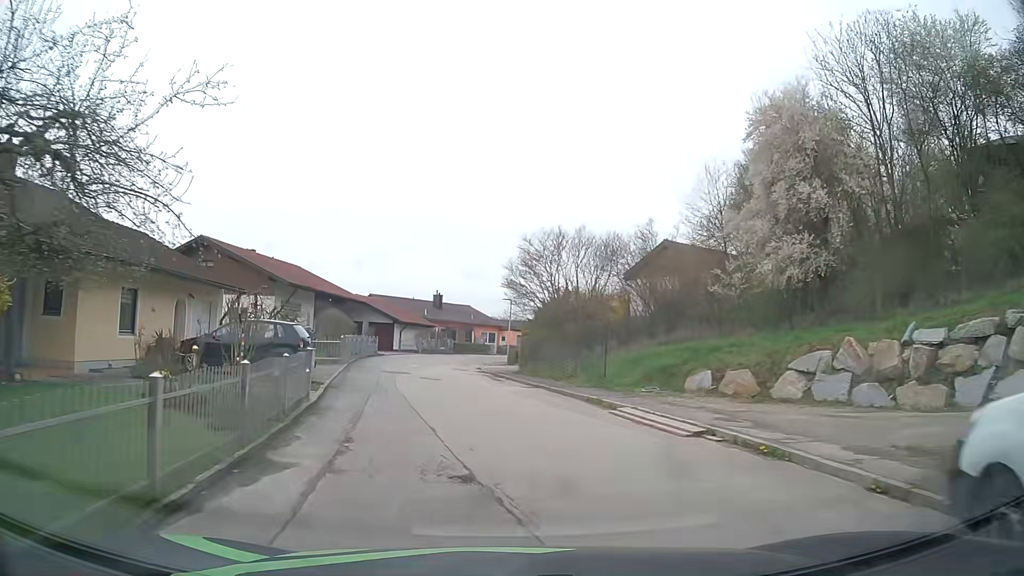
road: residential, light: Day
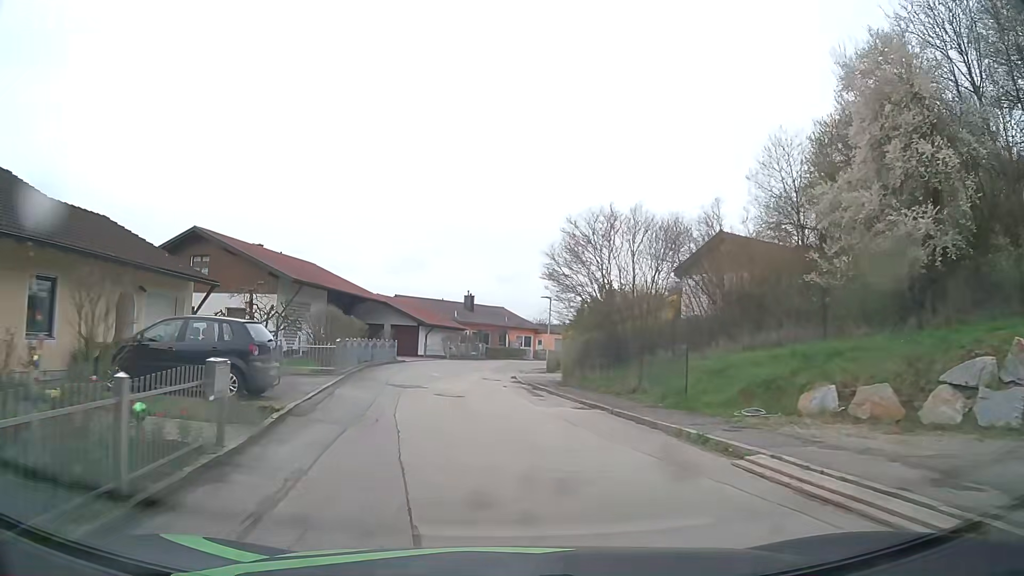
(-0.2, +5.5) m; -3°
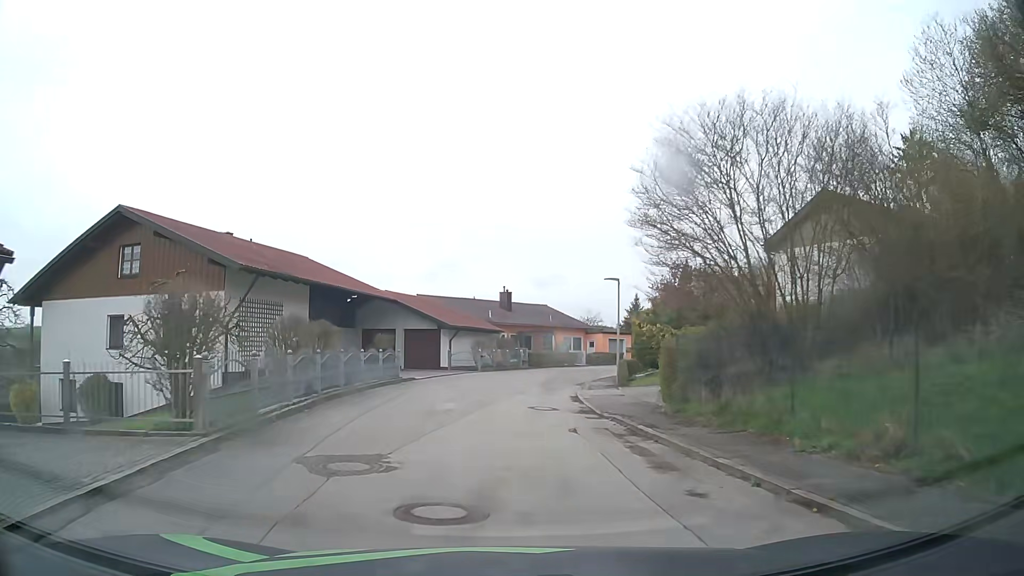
(-0.3, +11.2) m; -3°
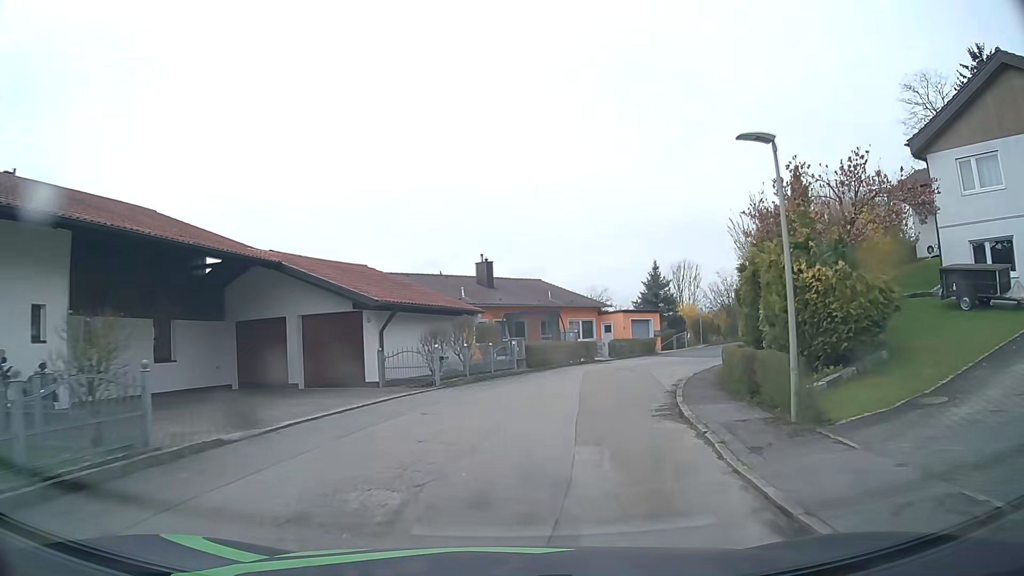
(-0.1, +17.0) m; +1°
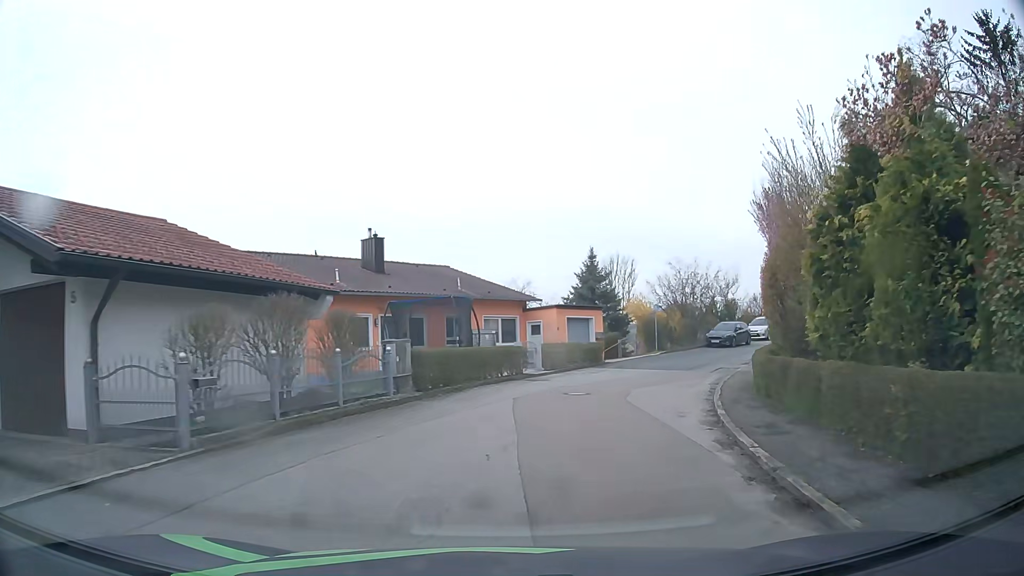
(+0.4, +10.6) m; +7°
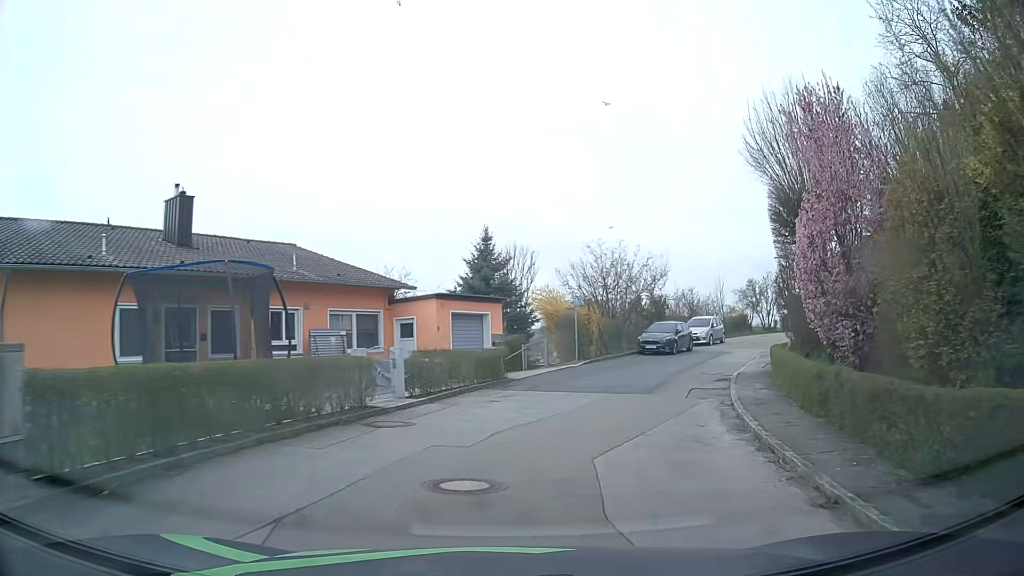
(+0.7, +9.9) m; +9°
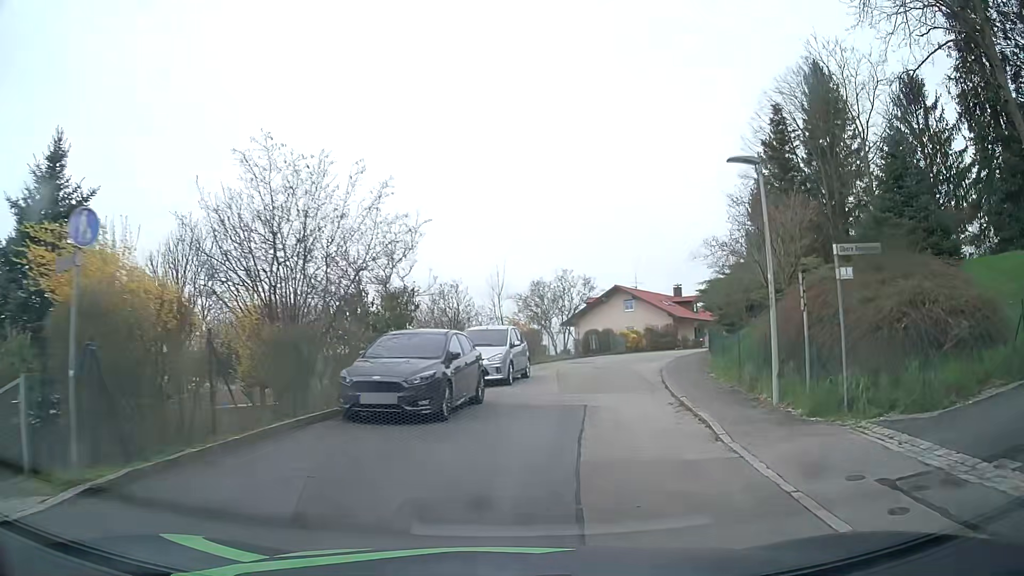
(+3.7, +19.8) m; +21°
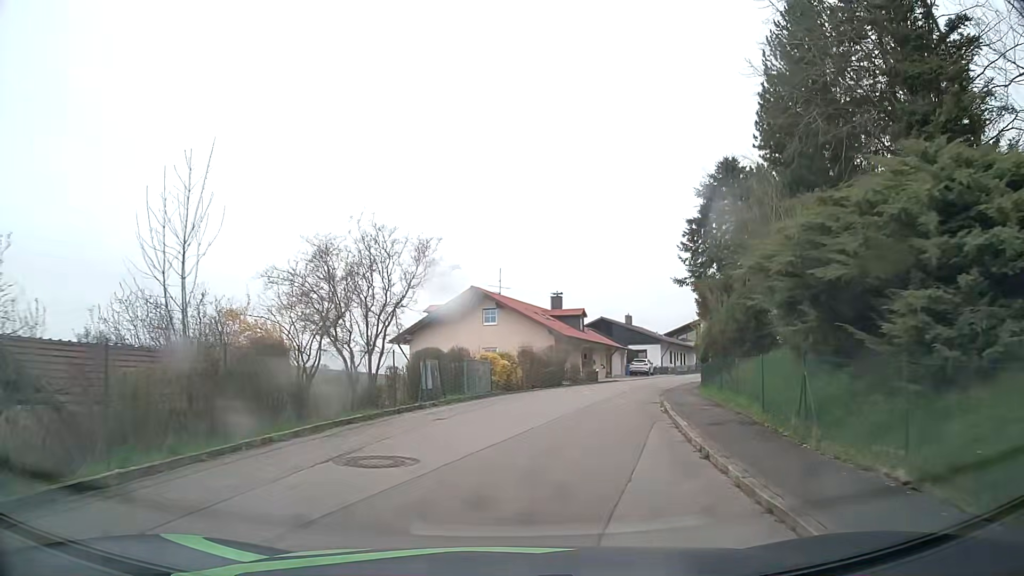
(+3.1, +21.1) m; +14°
(0, +10) (+2, +20) (+4, +30) (+8, +39) (+12, +48) (+16, +57) (+22, +65) (+28, +73) (+34, +81) (+41, +89) m
